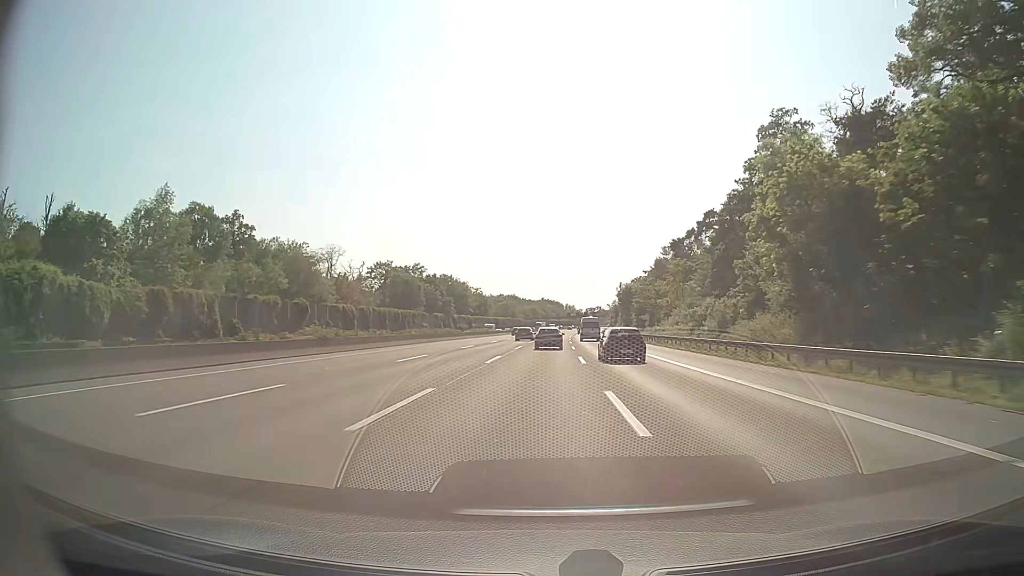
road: motorway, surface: asphalt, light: Day
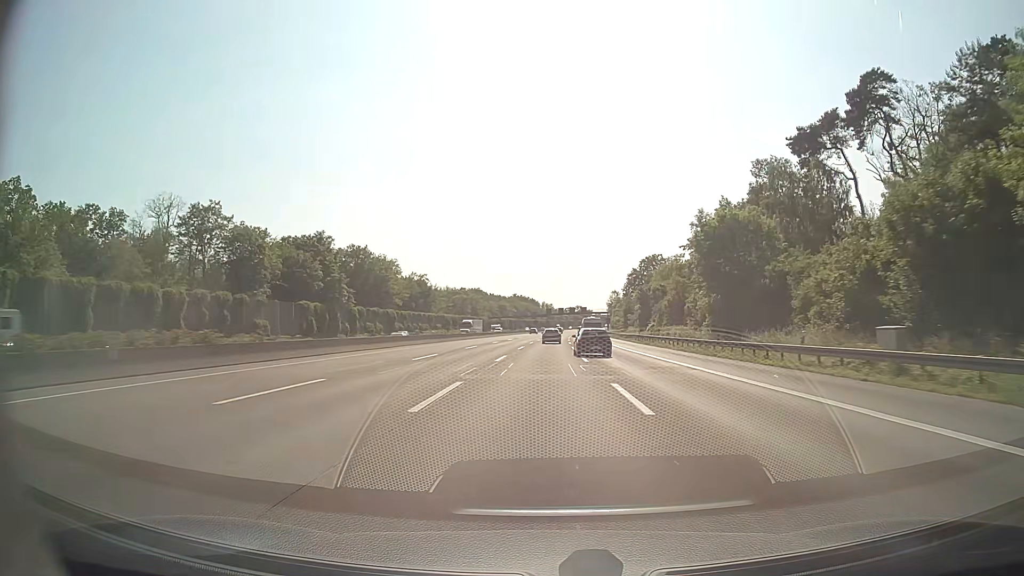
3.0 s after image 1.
(+1.7, +87.2) m; +2°
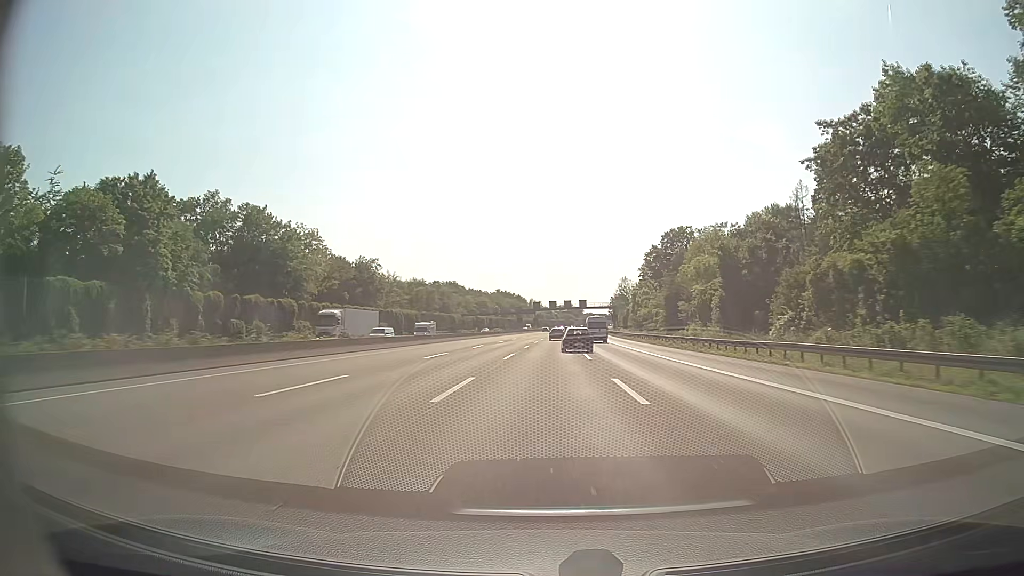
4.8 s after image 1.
(+0.5, +52.2) m; +1°
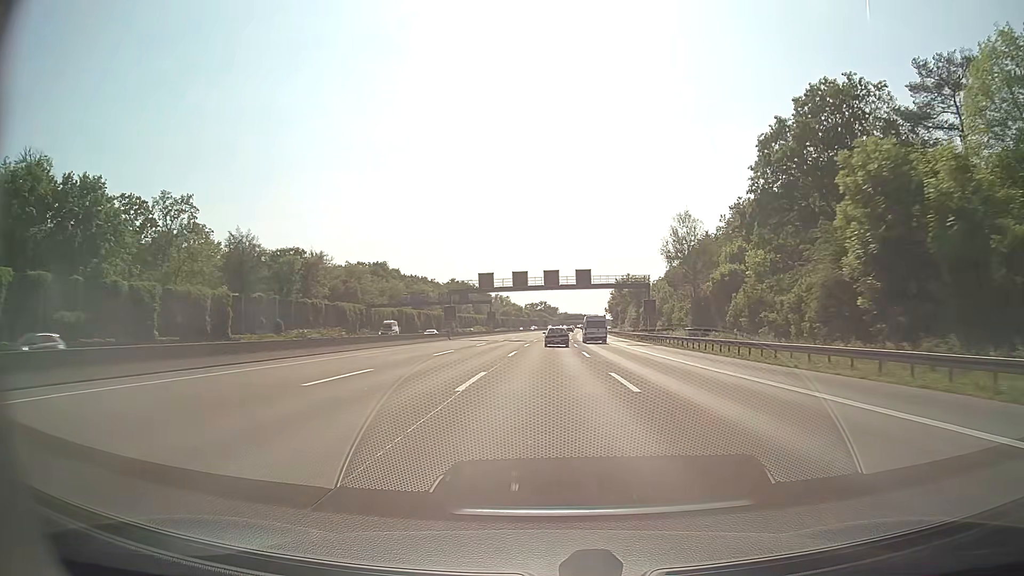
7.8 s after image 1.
(+1.5, +87.0) m; +2°
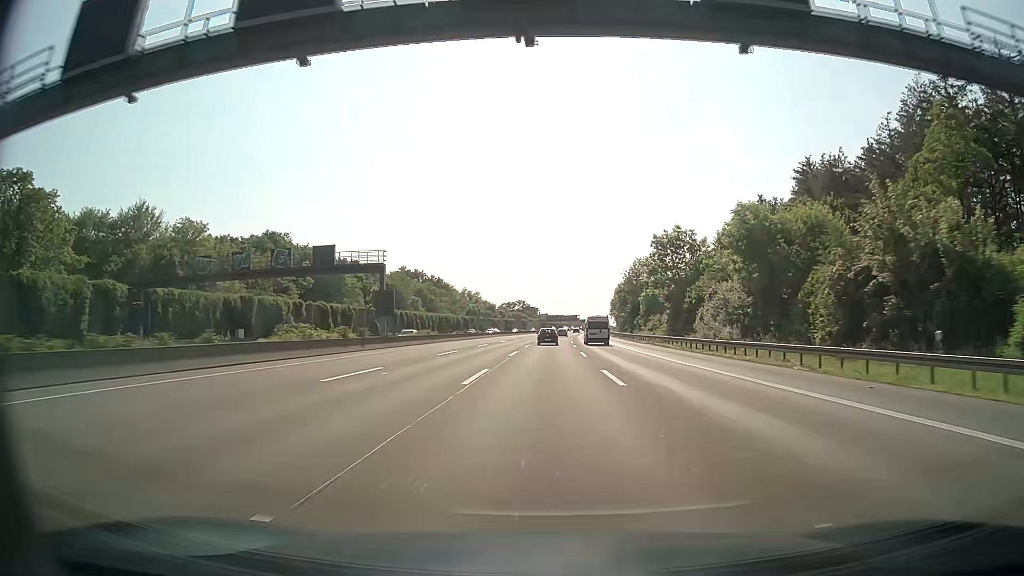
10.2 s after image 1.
(+1.0, +69.6) m; +2°
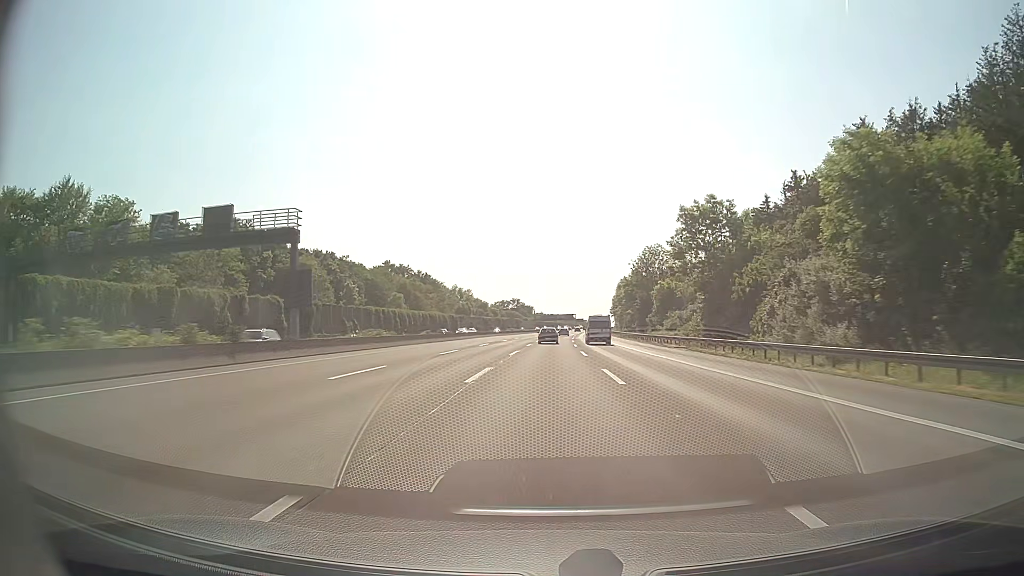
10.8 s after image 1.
(+0.1, +17.4) m; +1°
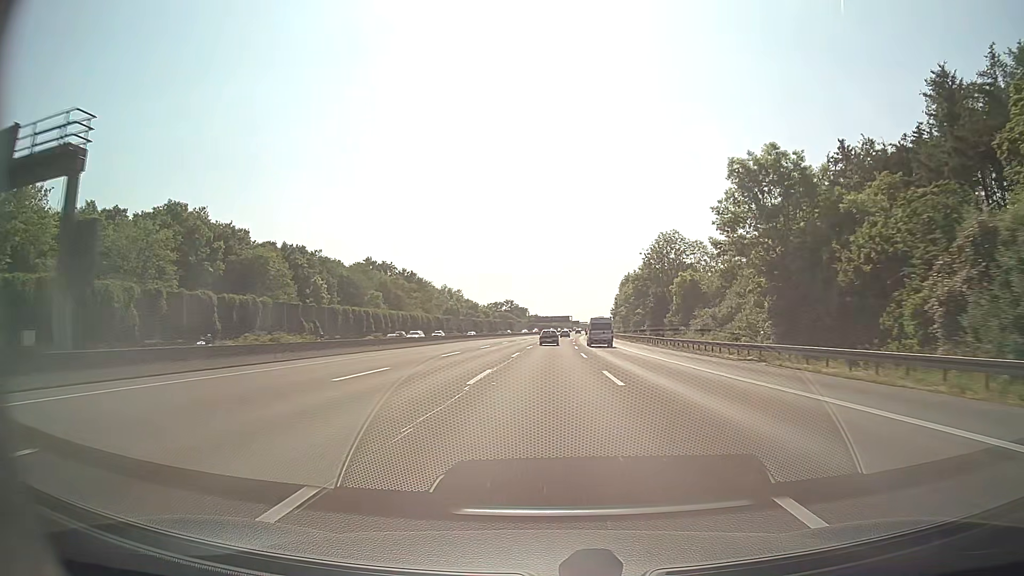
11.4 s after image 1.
(0.0, +17.4) m; 0°
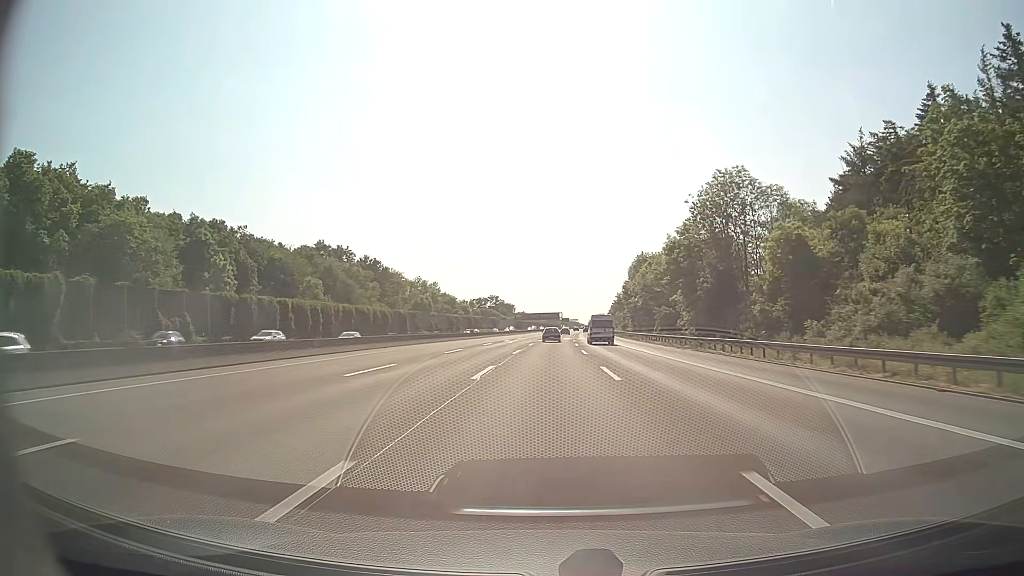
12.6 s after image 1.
(+0.3, +34.8) m; +1°
(0, +10) (0, +20) (0, +30) (0, +40) (+1, +50) (+1, +60) (+1, +70) (+2, +80) (+2, +90) (+2, +100) m
